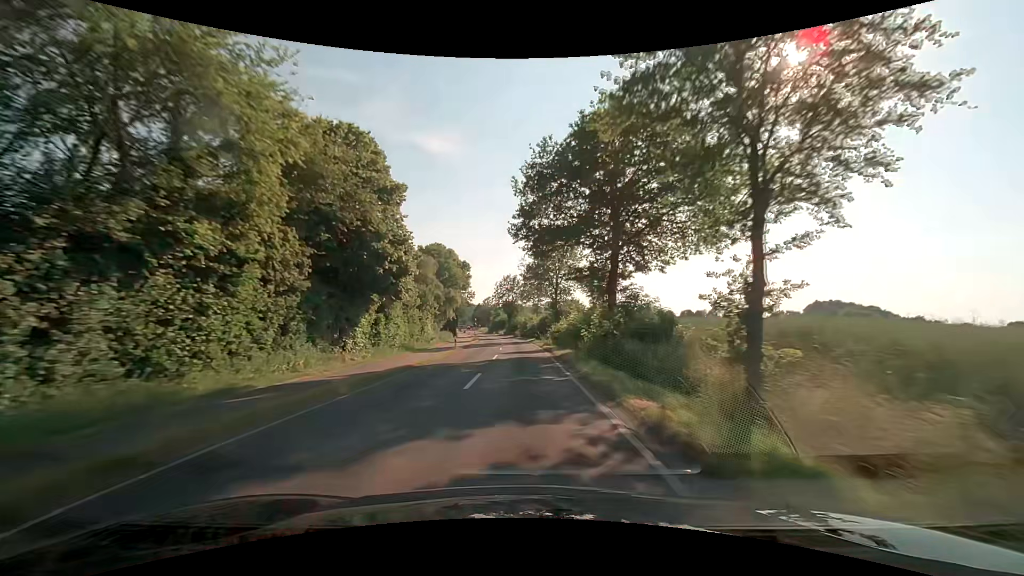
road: secondary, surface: asphalt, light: Day
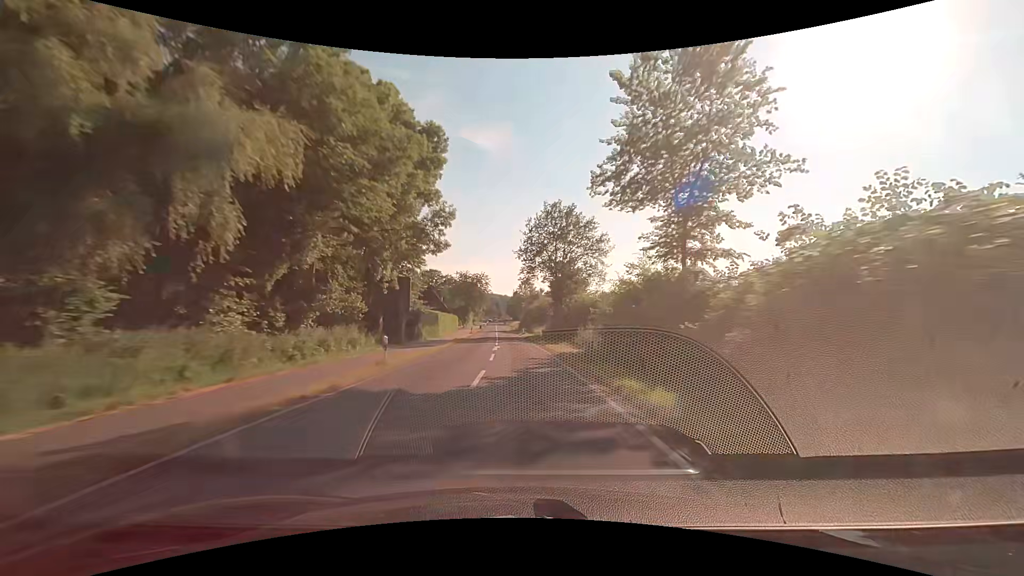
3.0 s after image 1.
(-1.6, +73.6) m; -4°
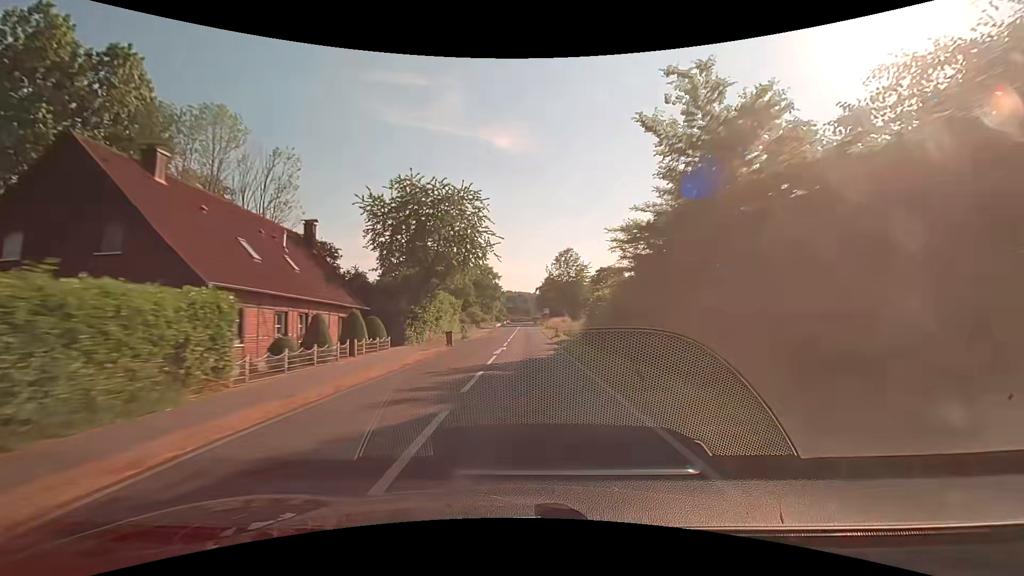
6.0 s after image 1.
(-3.2, +77.7) m; -4°
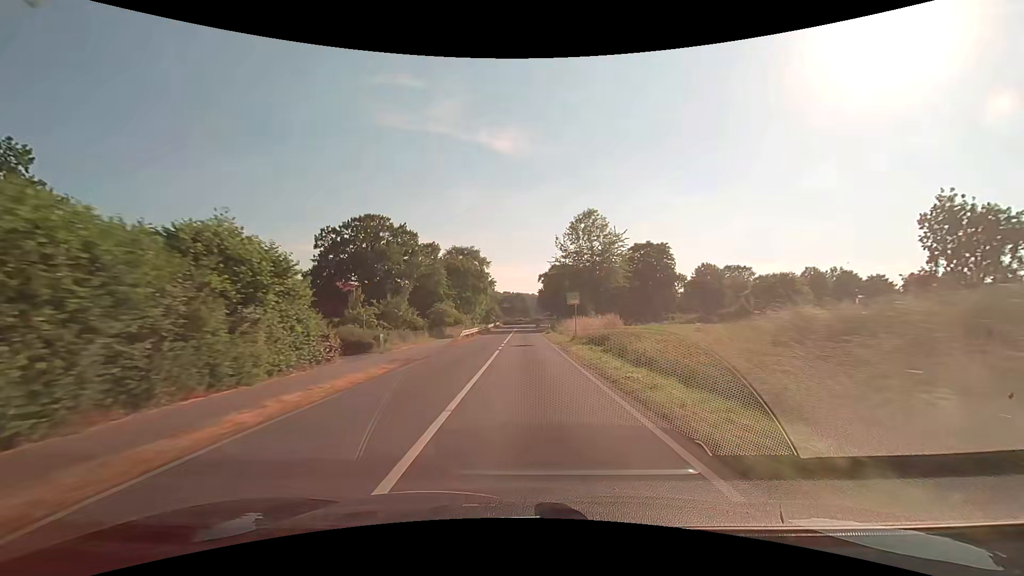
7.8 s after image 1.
(+0.1, +41.5) m; 0°
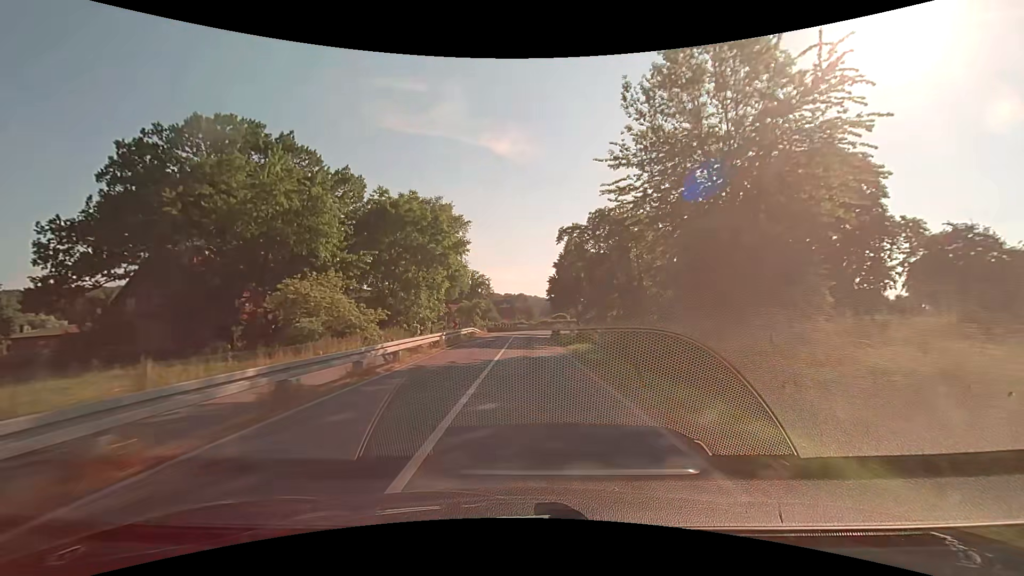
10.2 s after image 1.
(-0.1, +48.0) m; 0°
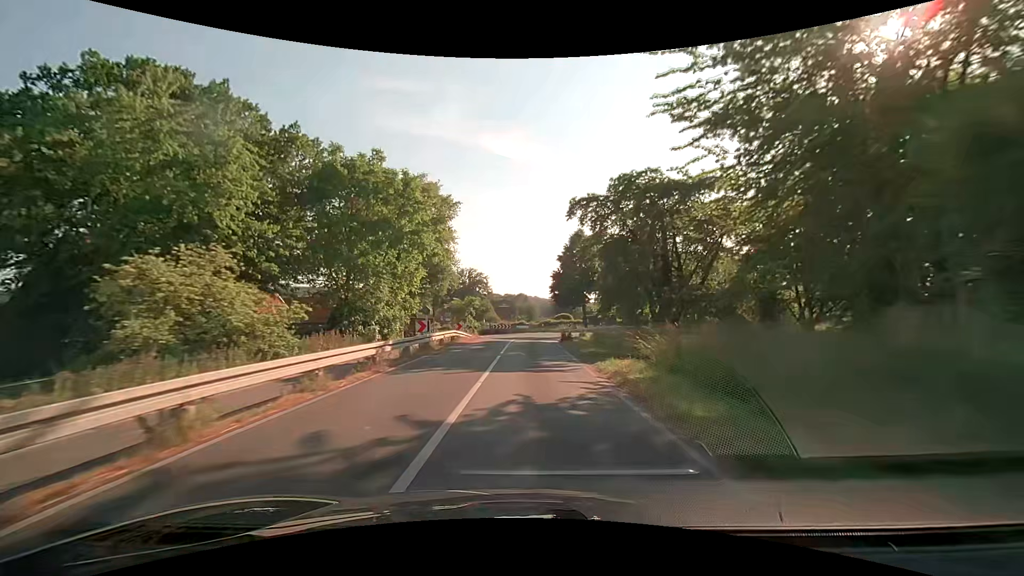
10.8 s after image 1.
(0.0, +10.8) m; 0°
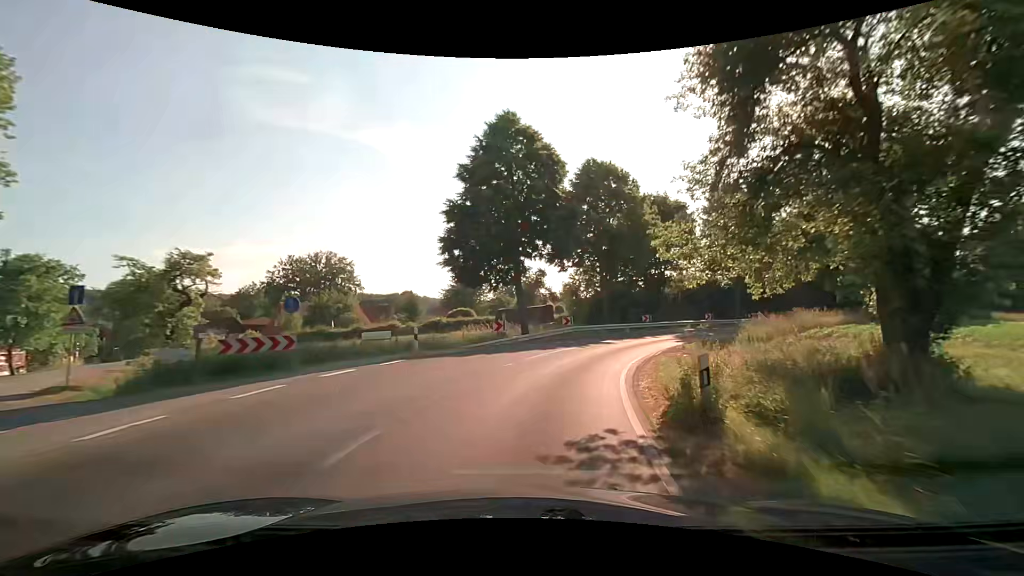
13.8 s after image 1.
(+1.8, +46.8) m; +12°
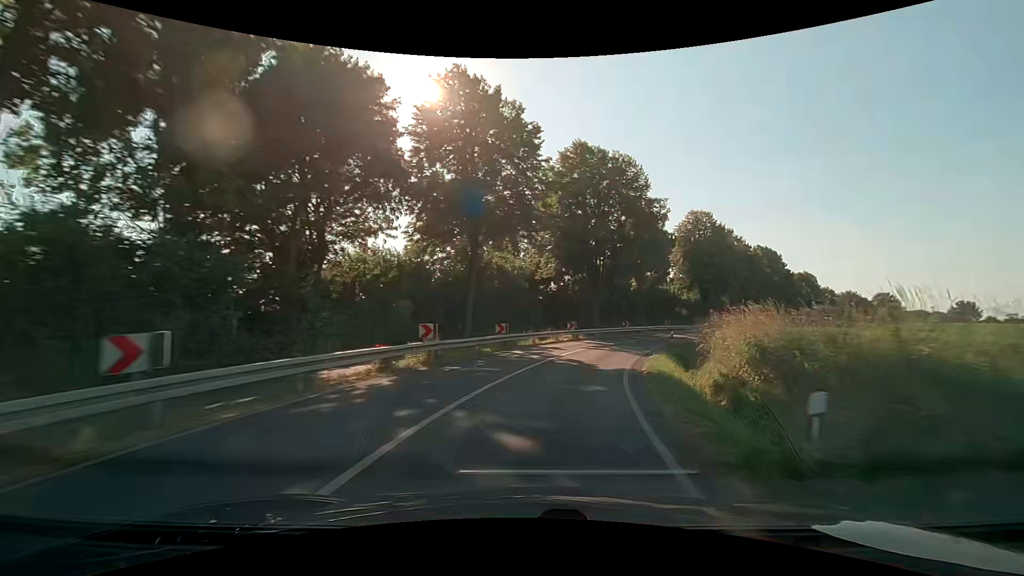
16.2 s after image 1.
(+9.5, +34.0) m; +34°
